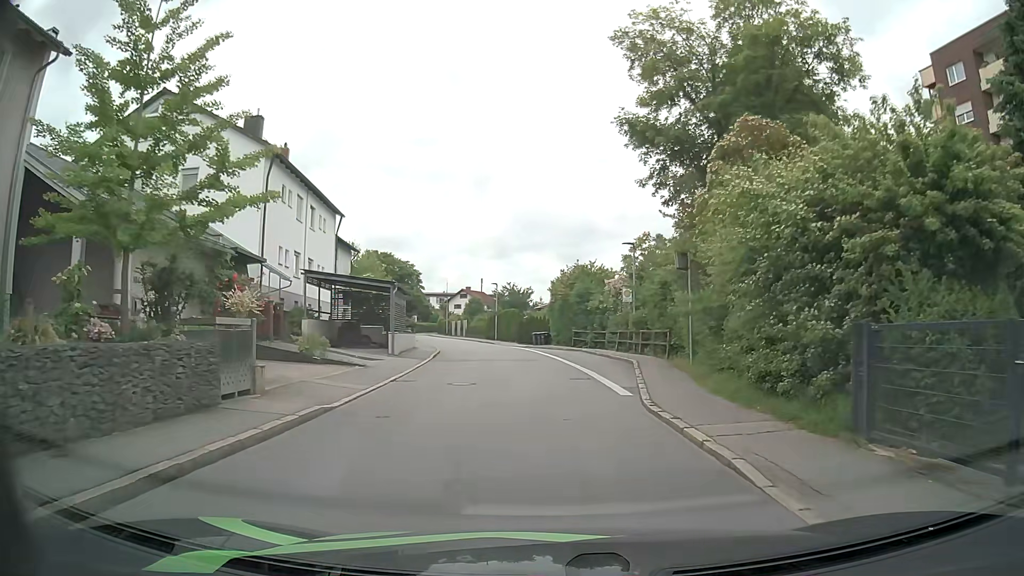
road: residential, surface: asphalt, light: Day
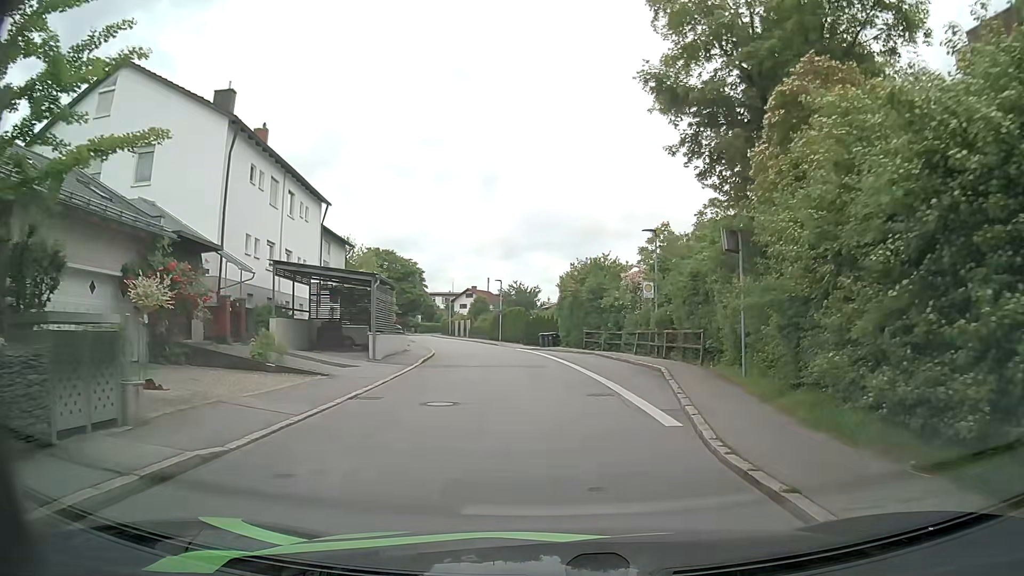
(0.0, +4.4) m; -1°
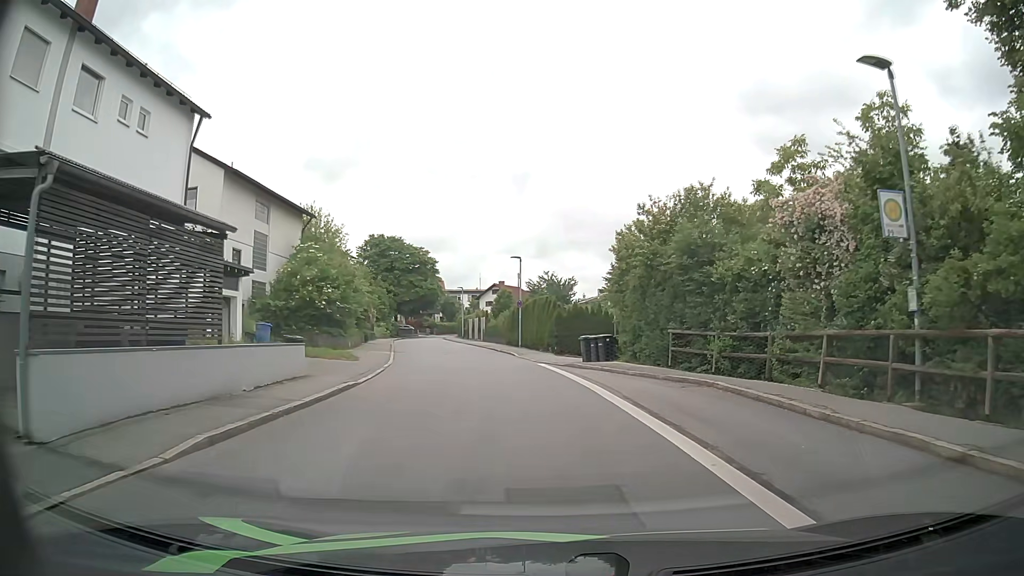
(-0.3, +18.3) m; -3°
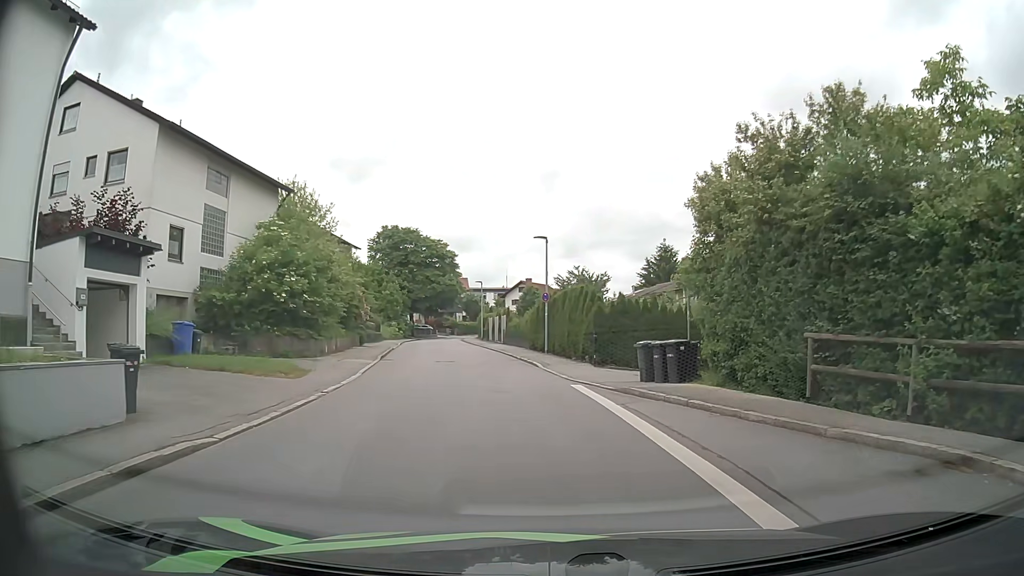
(-0.2, +8.5) m; -2°
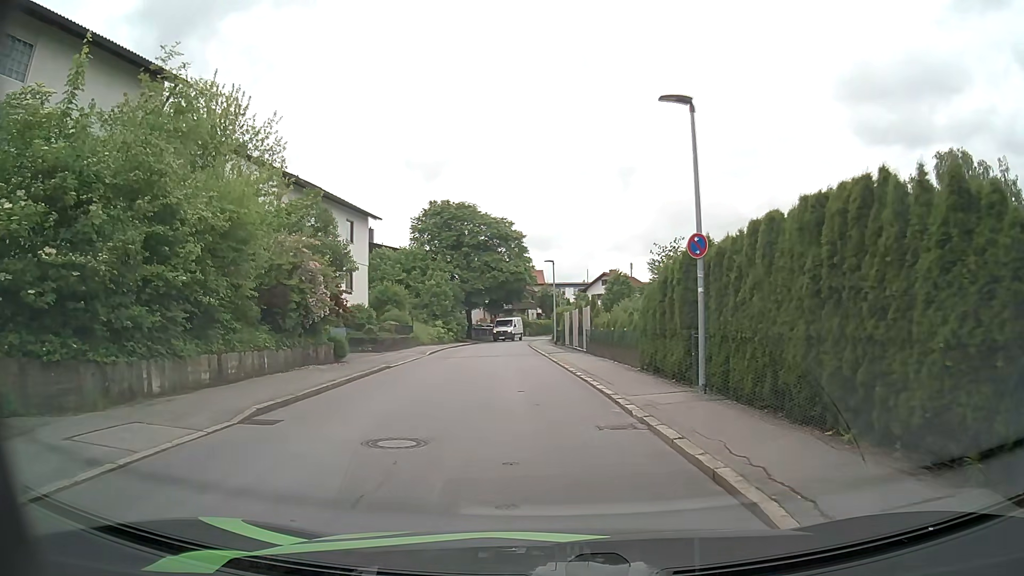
(-1.1, +18.0) m; -7°
(0, +10) (-1, +20) (-2, +30) (-3, +40) (-3, +50) (-3, +60) (-2, +70) (0, +80) (+3, +89) (+7, +98) m
